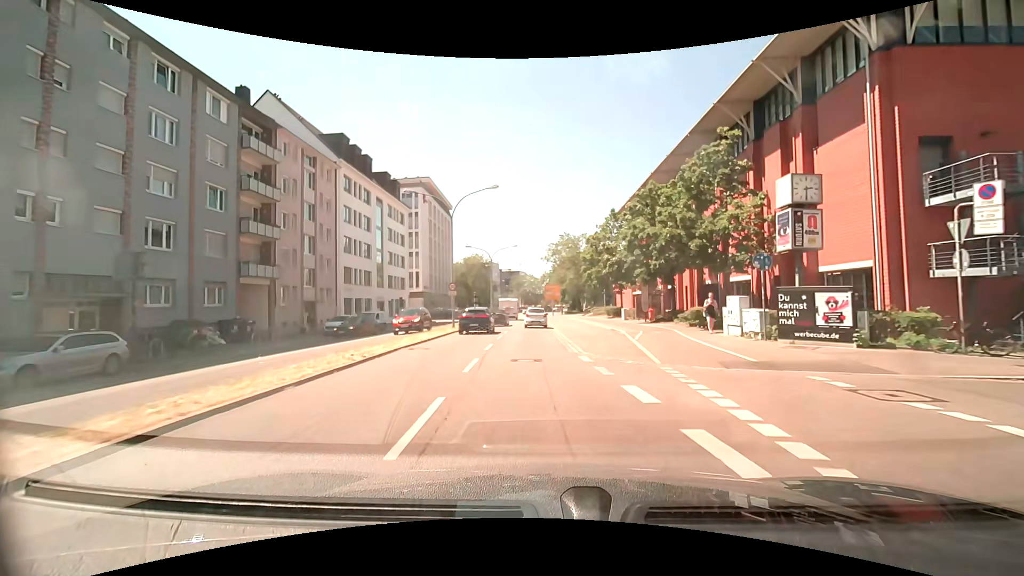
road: primary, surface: asphalt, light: Day
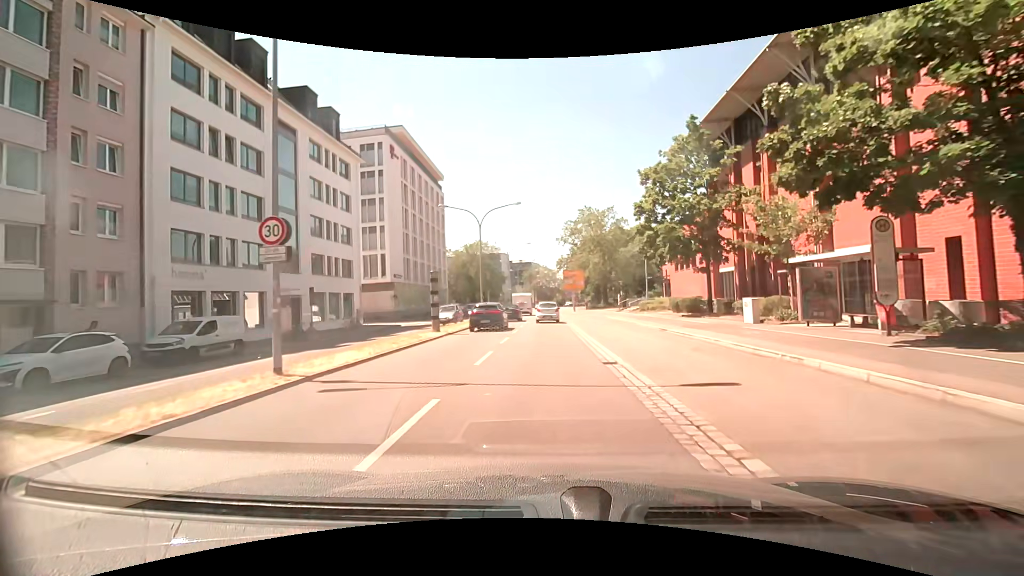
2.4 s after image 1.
(-0.4, +24.4) m; -1°
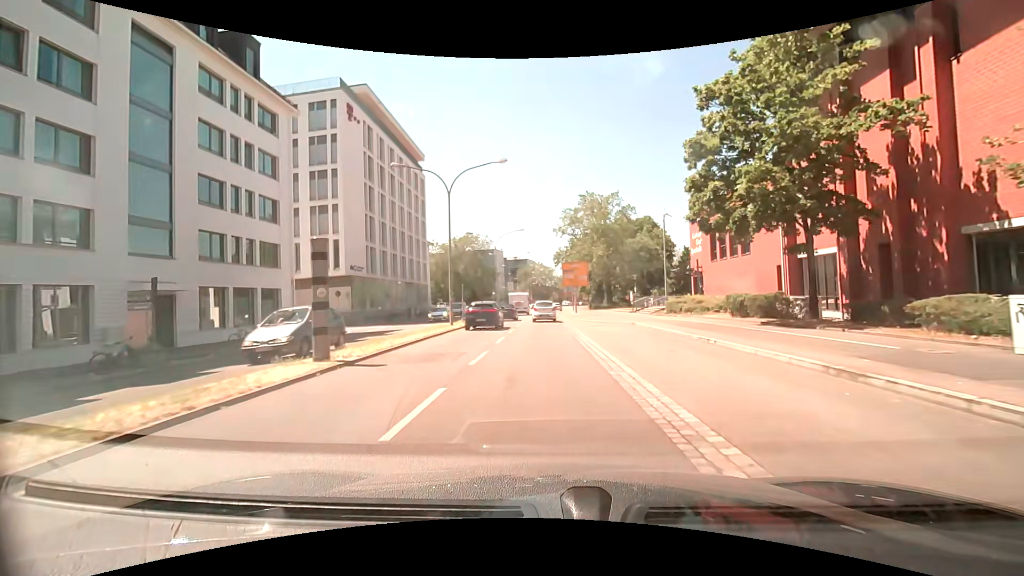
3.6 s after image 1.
(0.0, +12.1) m; +1°
(0, +10) (0, +20) (0, +30) (0, +40) (-1, +50) (-1, +60) (-1, +70) (0, +80) (+1, +90) (+3, +100) m
